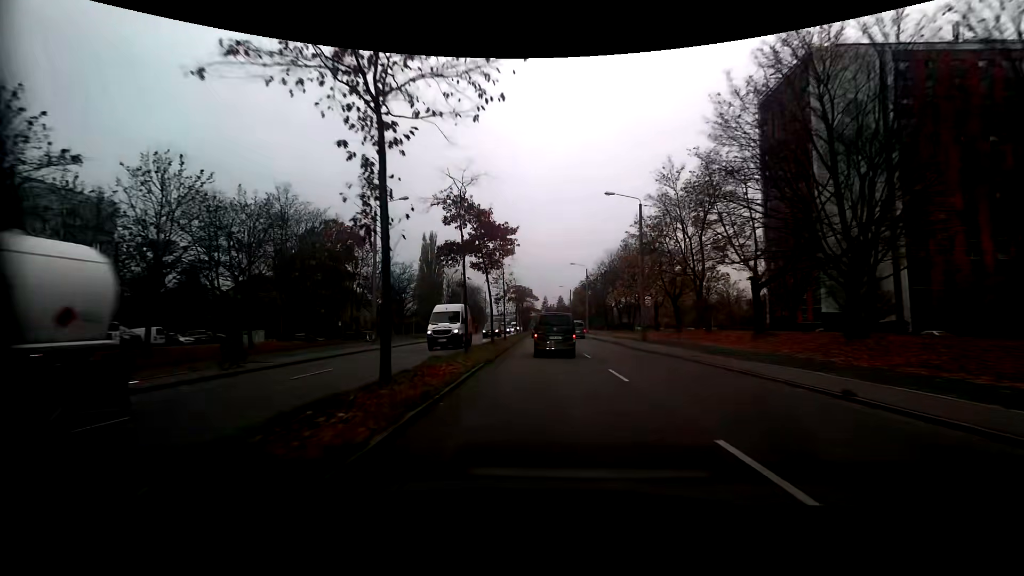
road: secondary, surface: asphalt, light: Day
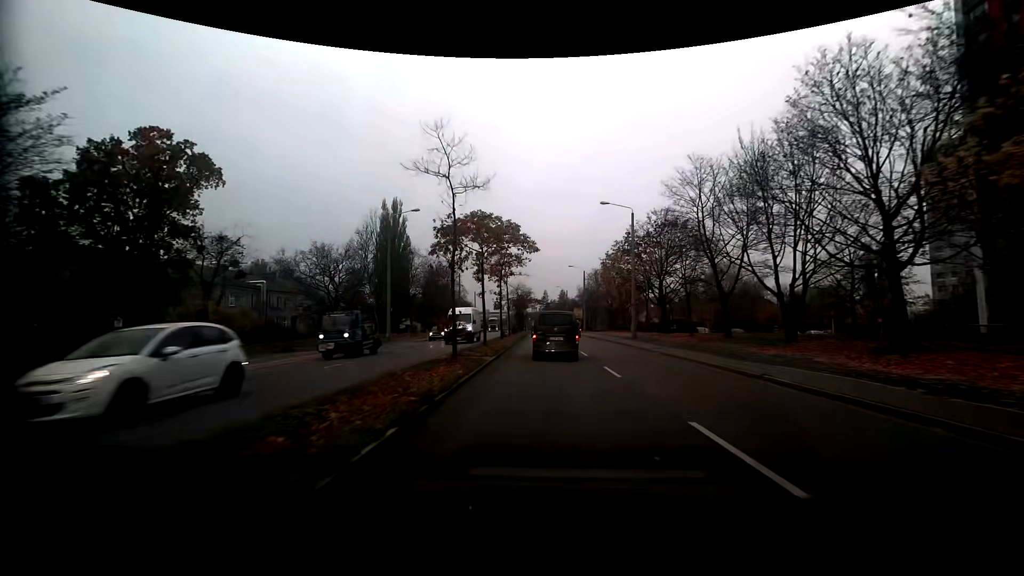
(+0.2, +43.1) m; 0°
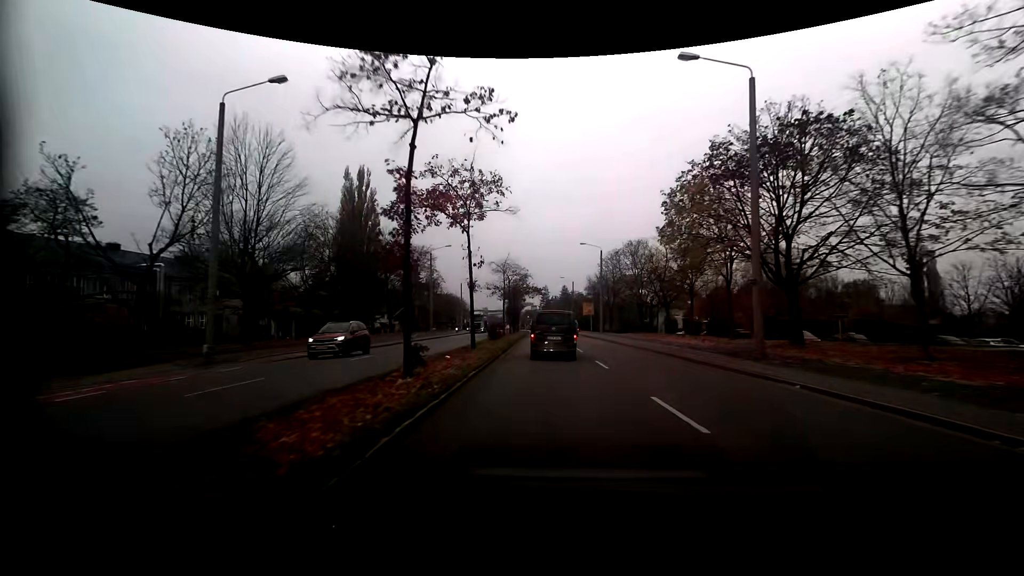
(0.0, +24.7) m; 0°
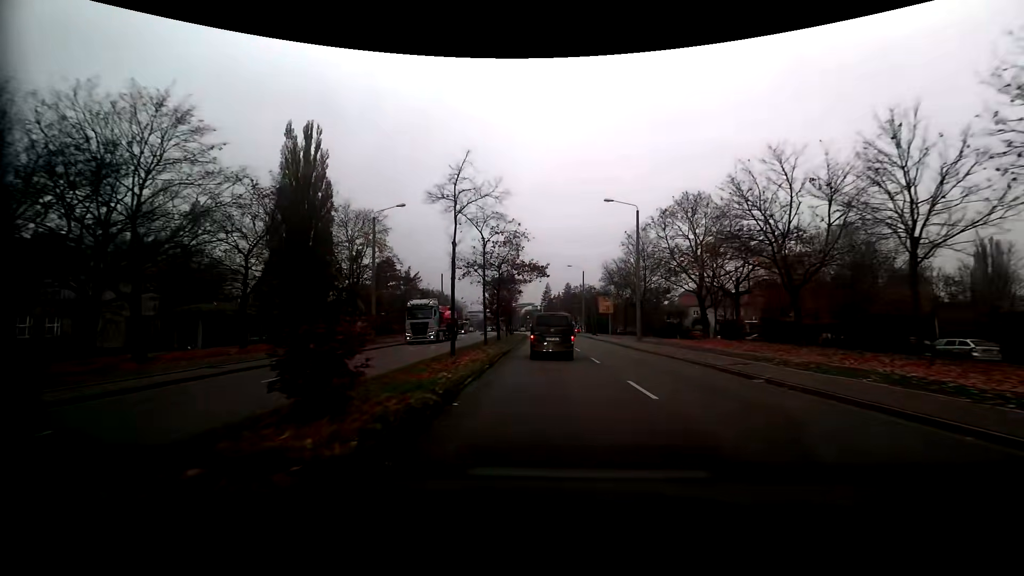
(+0.1, +24.1) m; 0°
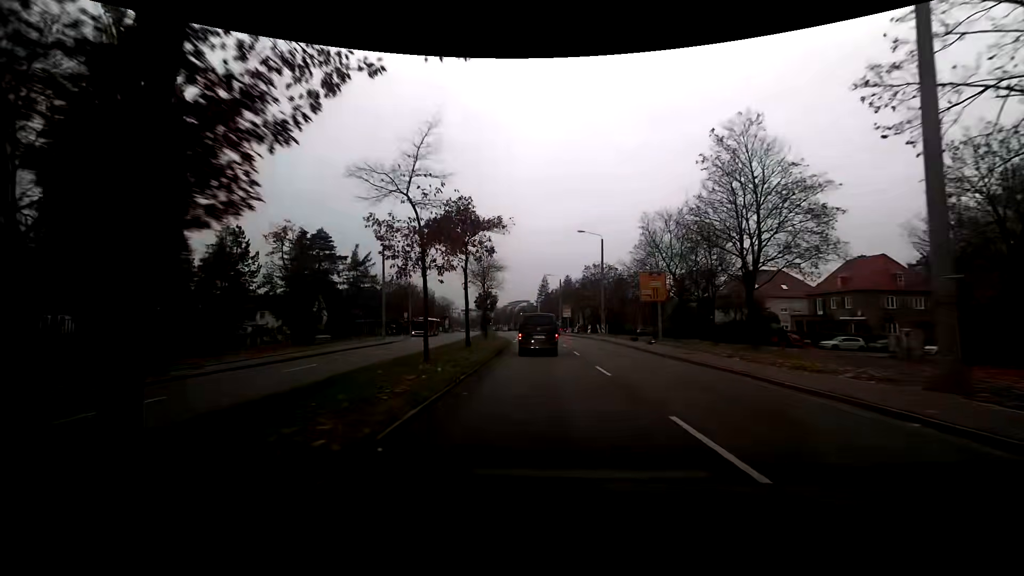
(+0.3, +32.4) m; +1°
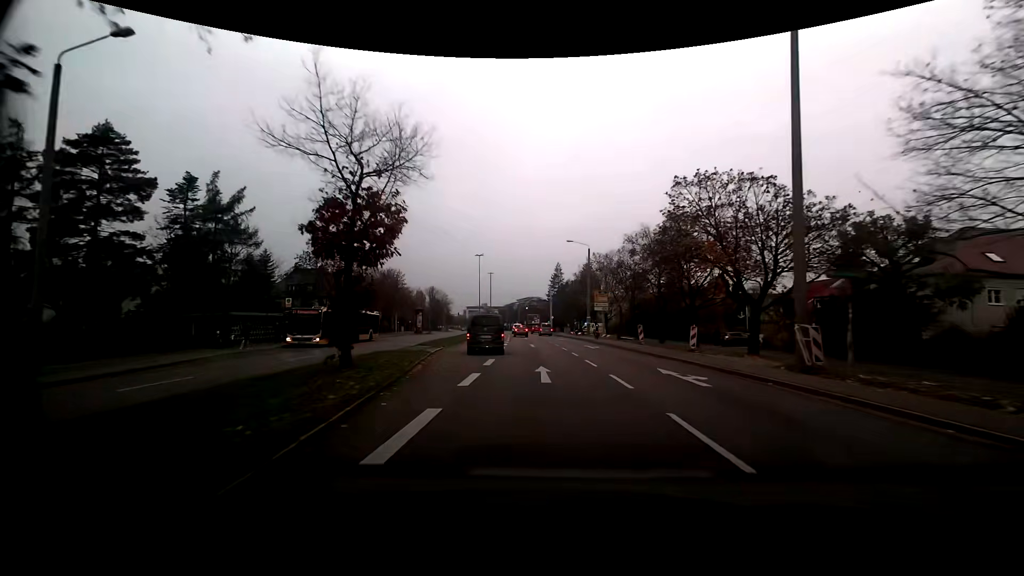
(-0.6, +42.1) m; -1°
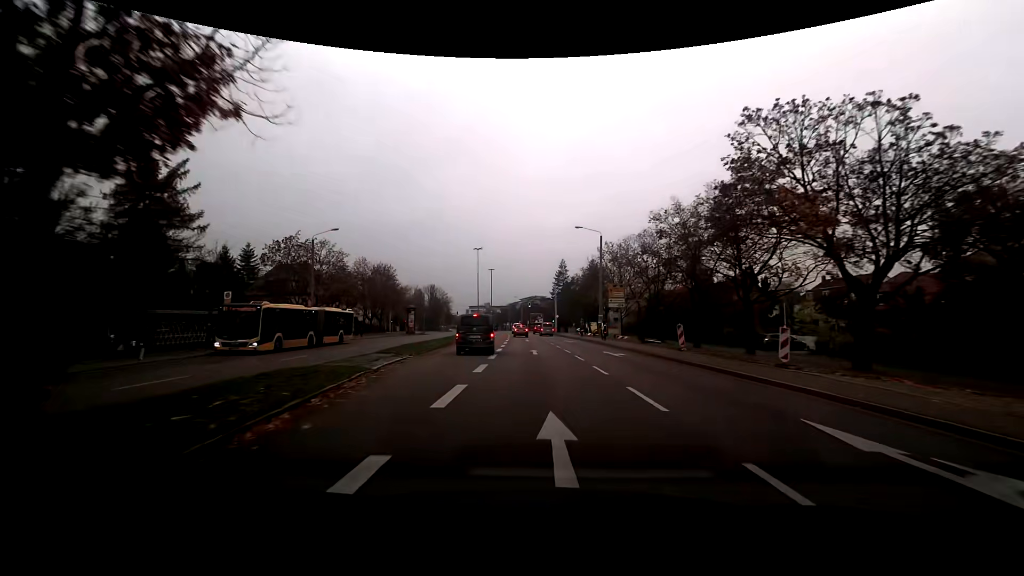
(0.0, +8.8) m; 0°
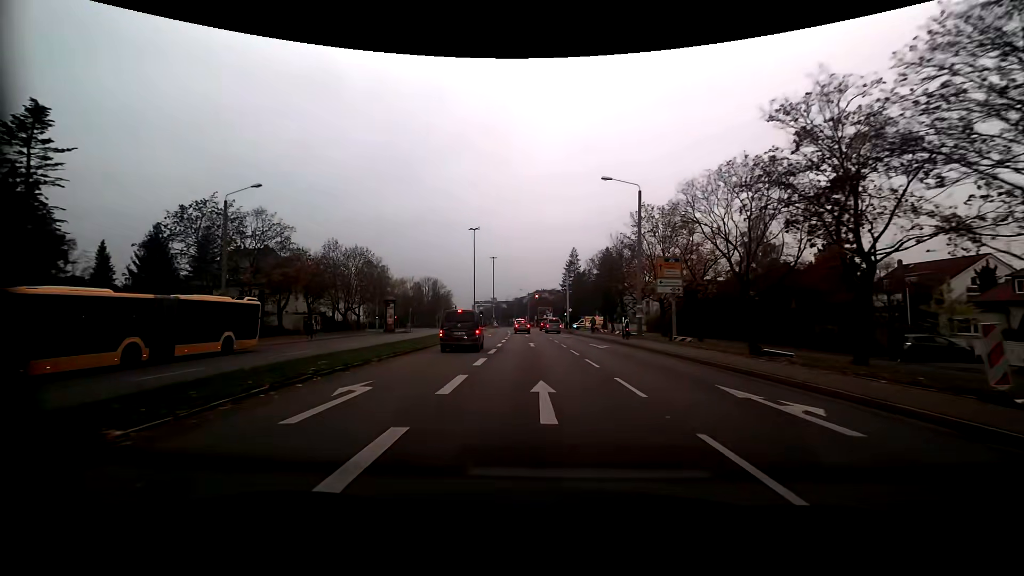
(-0.1, +16.7) m; -1°
(0, +10) (0, +20) (0, +30) (-1, +40) (-1, +50) (-2, +60) (-2, +70) (-3, +80) (-4, +90) (-5, +100) m
